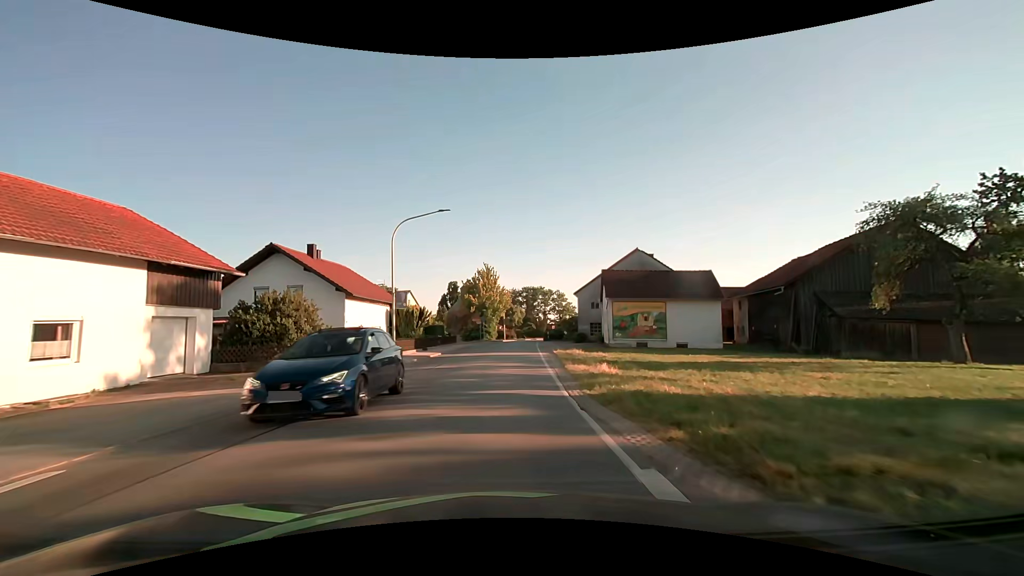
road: secondary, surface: asphalt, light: Day
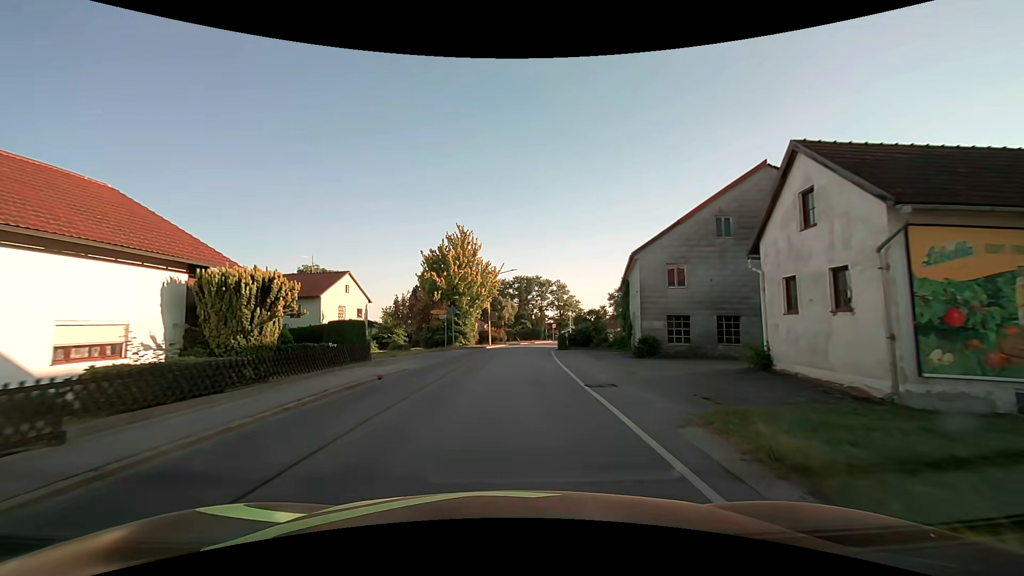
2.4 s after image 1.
(+0.2, +26.6) m; +1°
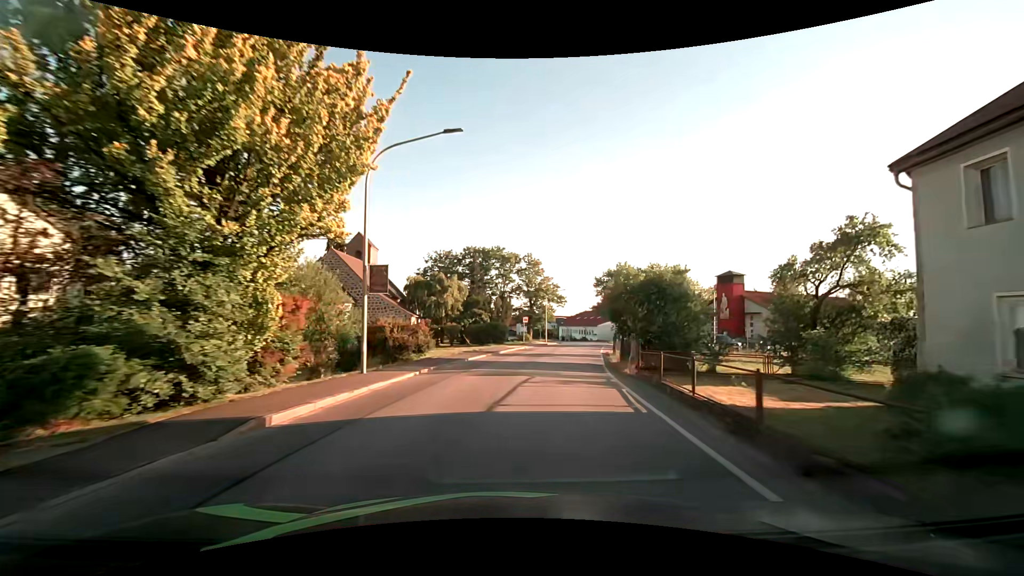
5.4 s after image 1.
(+1.0, +34.4) m; +5°
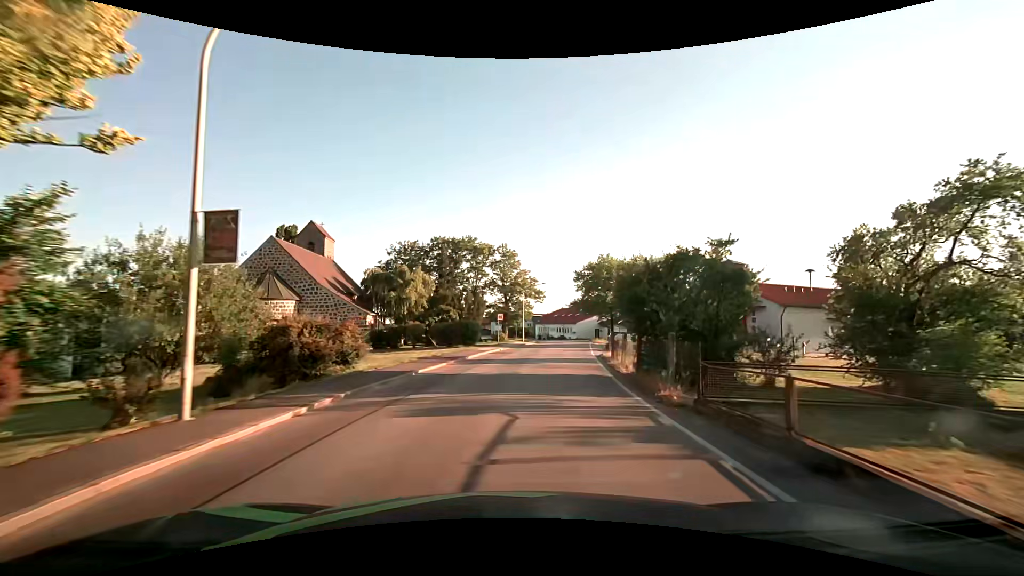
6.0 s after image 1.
(+0.2, +7.0) m; +3°
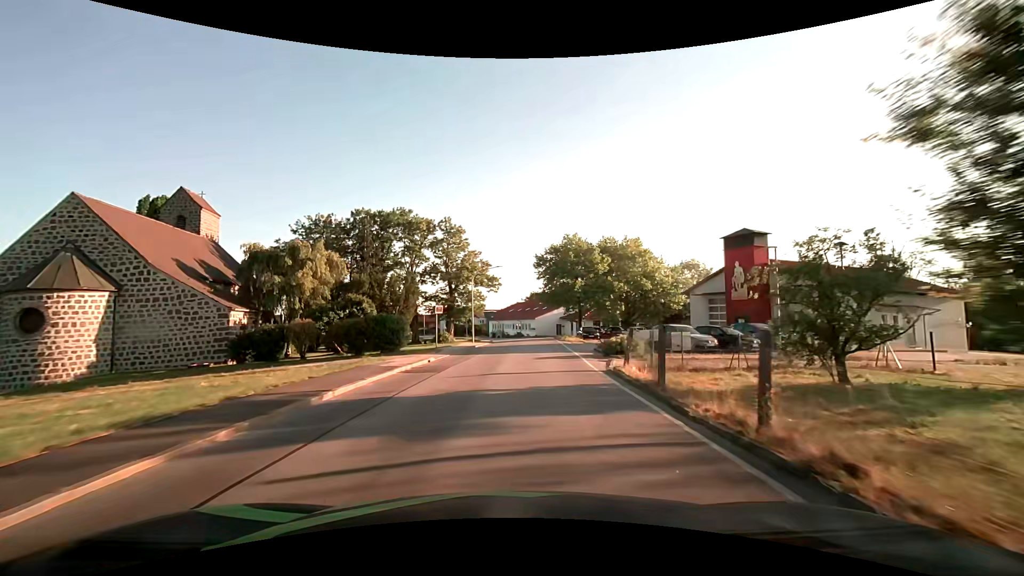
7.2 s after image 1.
(+0.7, +14.1) m; +6°
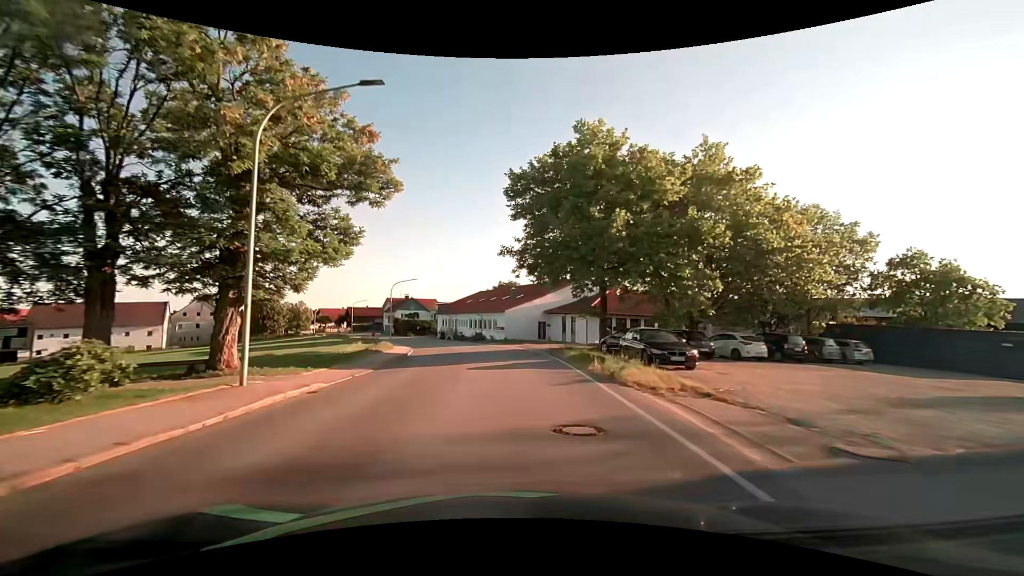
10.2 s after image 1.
(+1.7, +36.2) m; +3°
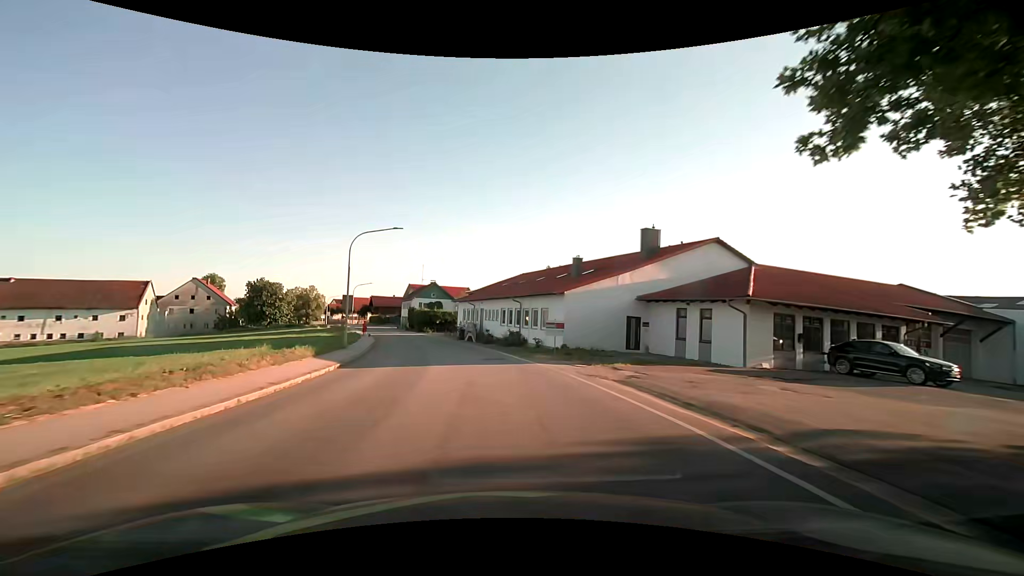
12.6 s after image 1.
(-0.8, +27.3) m; -5°
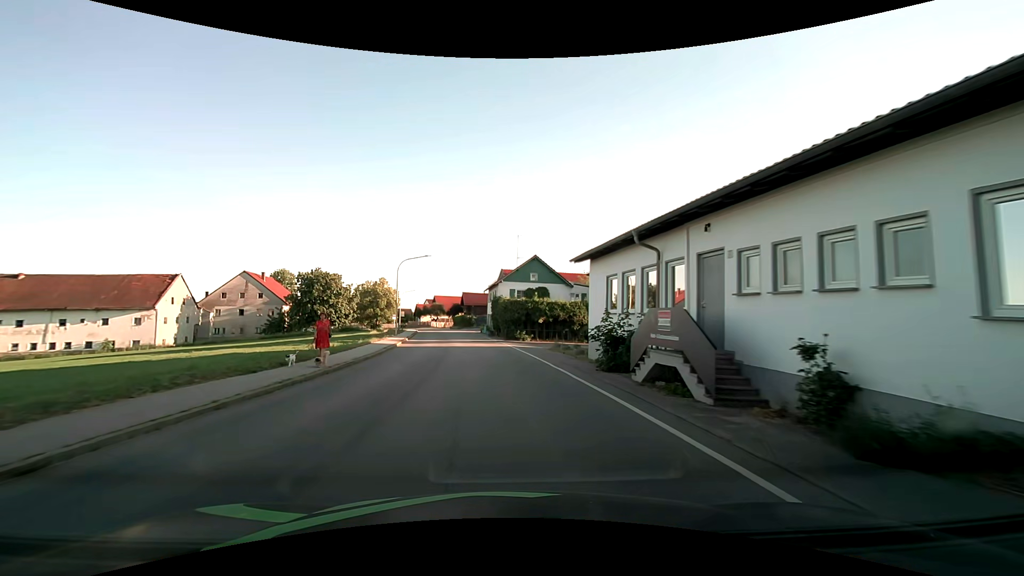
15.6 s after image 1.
(-4.0, +35.5) m; -12°
(0, +10) (-1, +20) (-2, +30) (-3, +40) (-4, +50) (-5, +60) (-7, +70) (-9, +79) (-12, +89) (-15, +99) m
